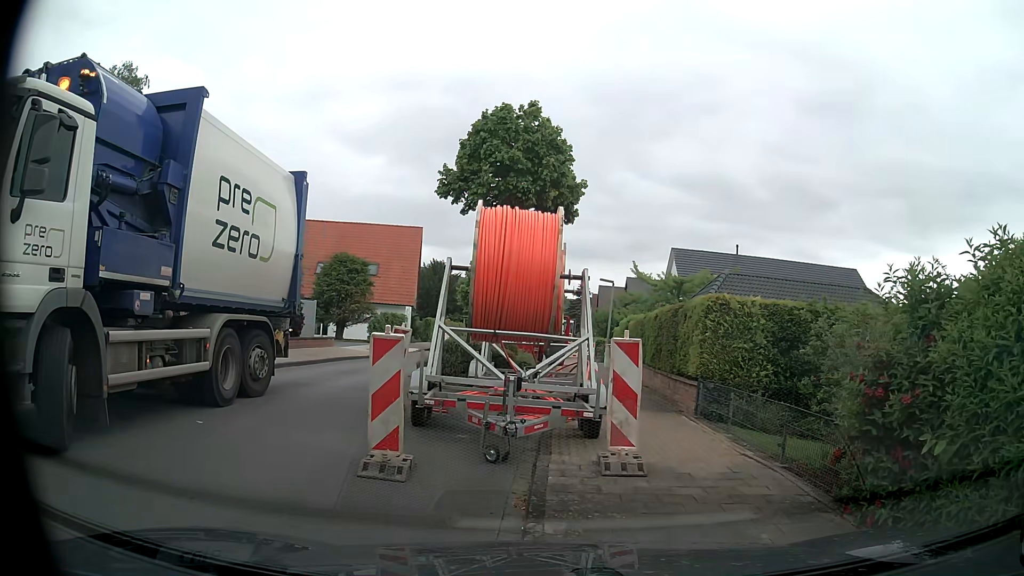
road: unclassified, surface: asphalt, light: Day
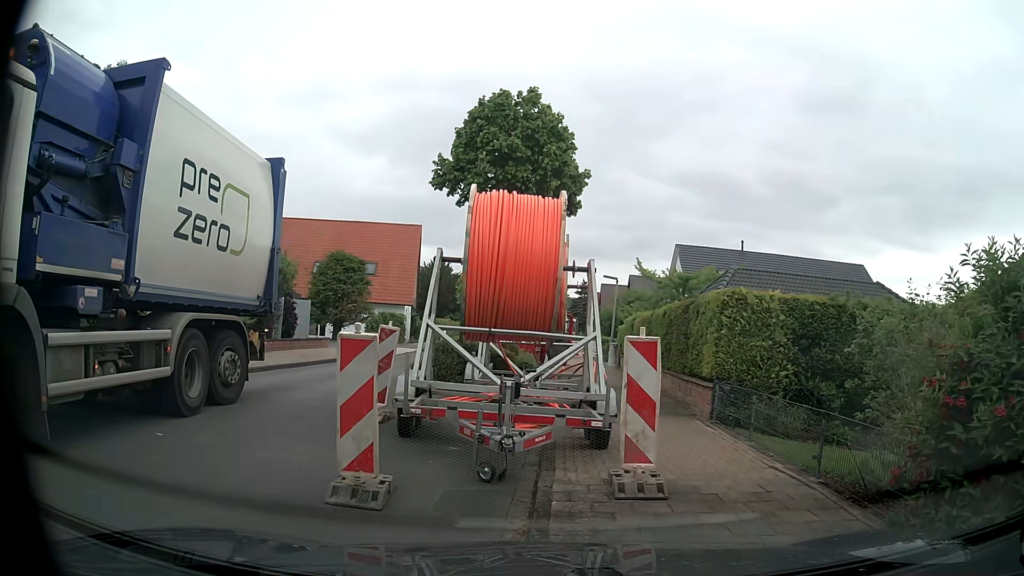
(+0.1, +1.0) m; +2°
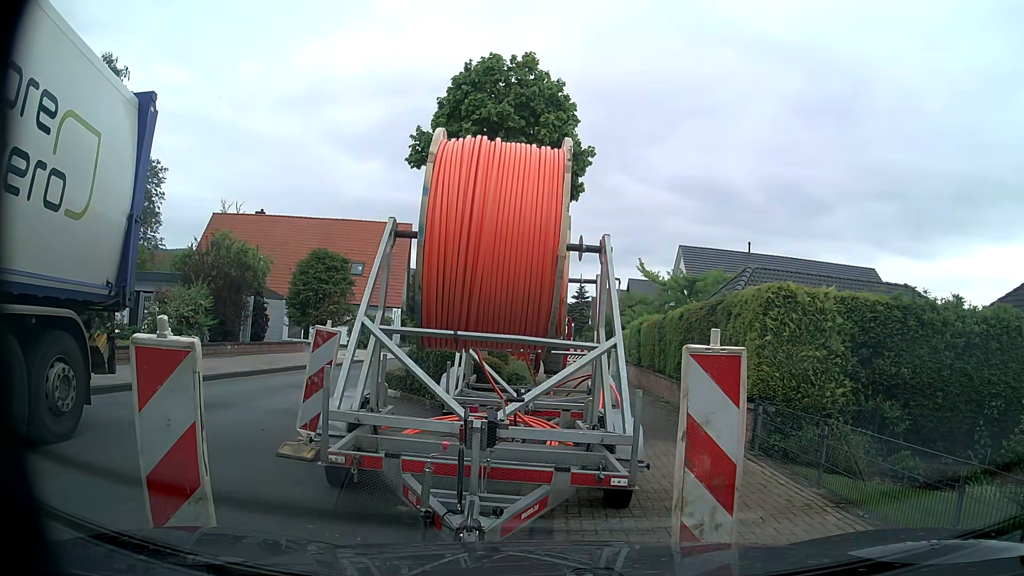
(0.0, +2.4) m; -2°
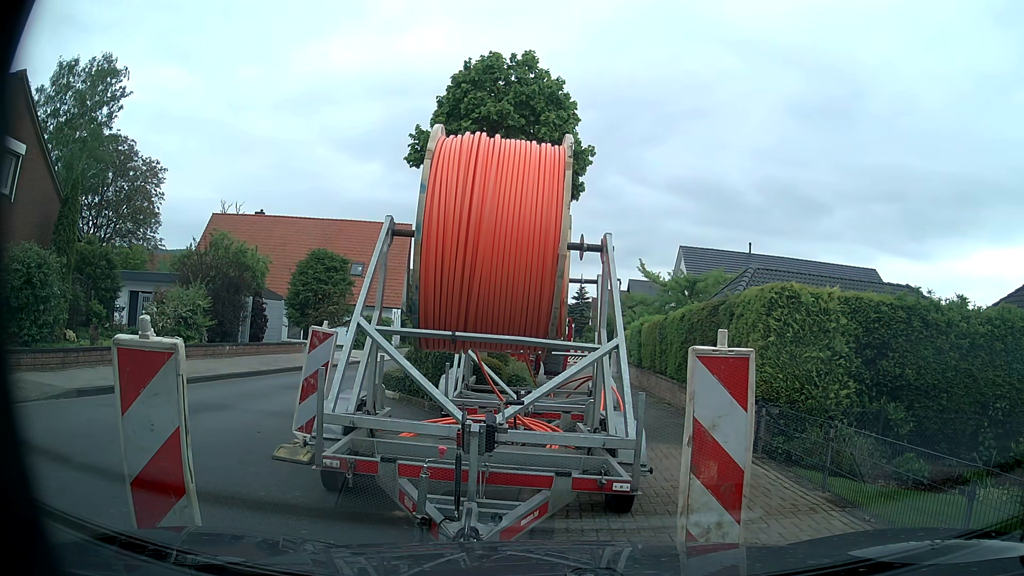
(0.0, +0.2) m; 0°
